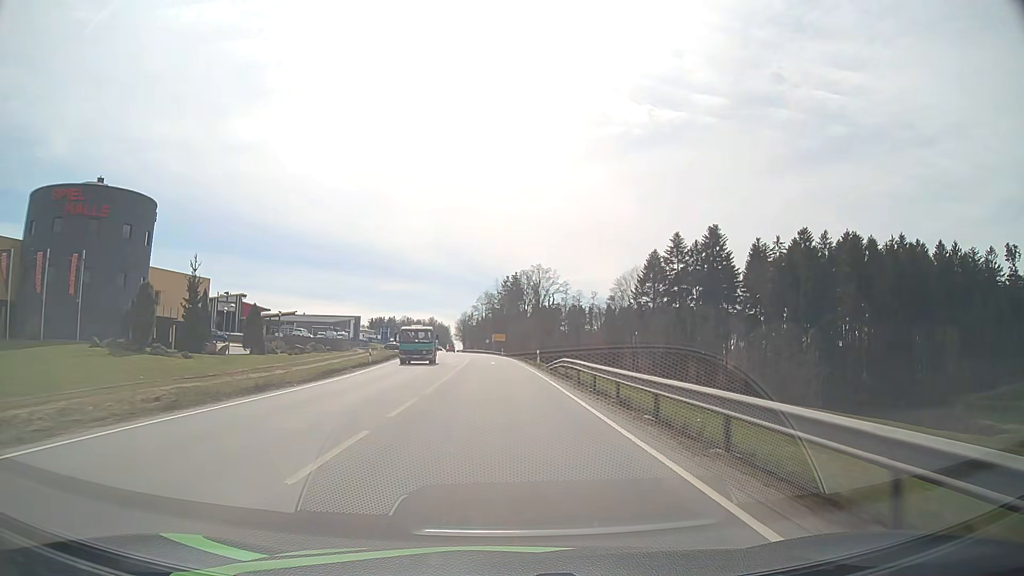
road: primary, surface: asphalt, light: Day
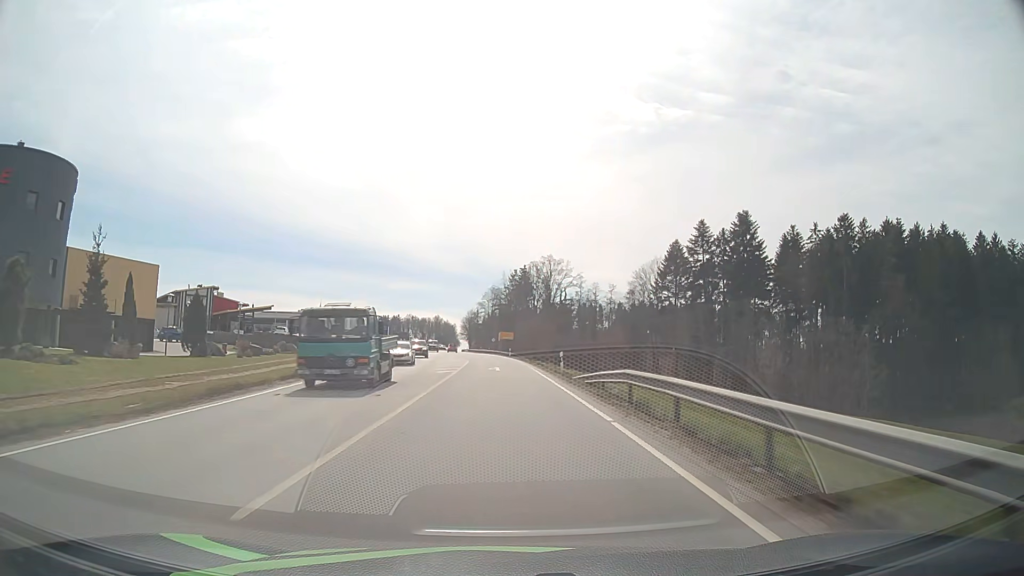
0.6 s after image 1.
(-0.1, +13.5) m; -1°
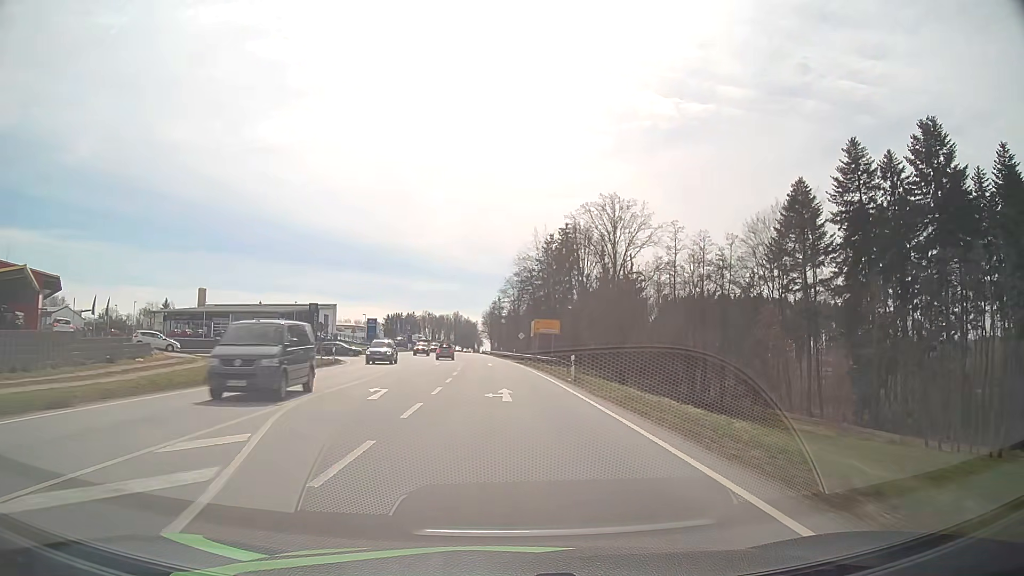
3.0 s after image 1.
(-1.0, +53.5) m; -2°
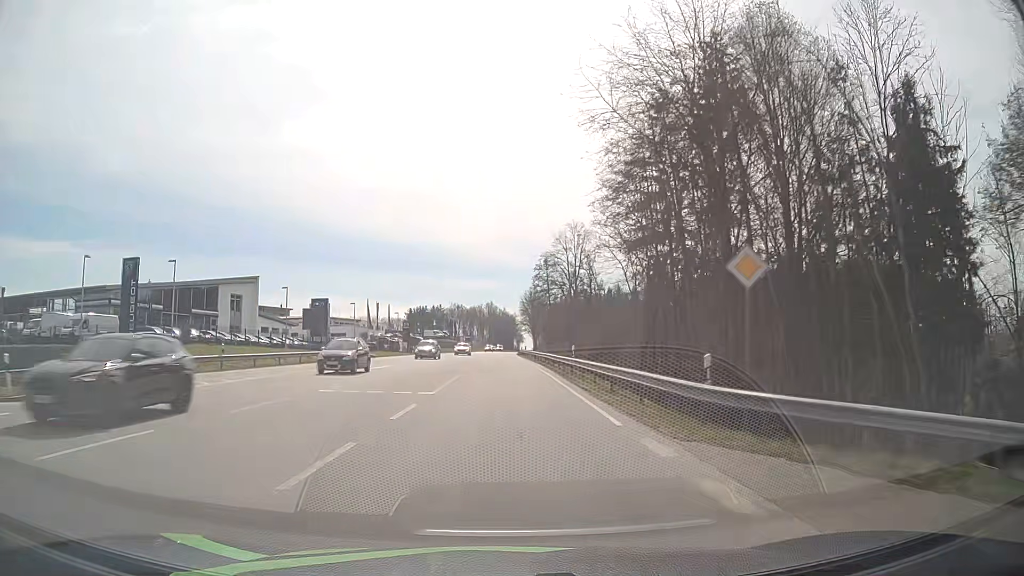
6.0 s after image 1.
(-2.0, +66.0) m; -4°
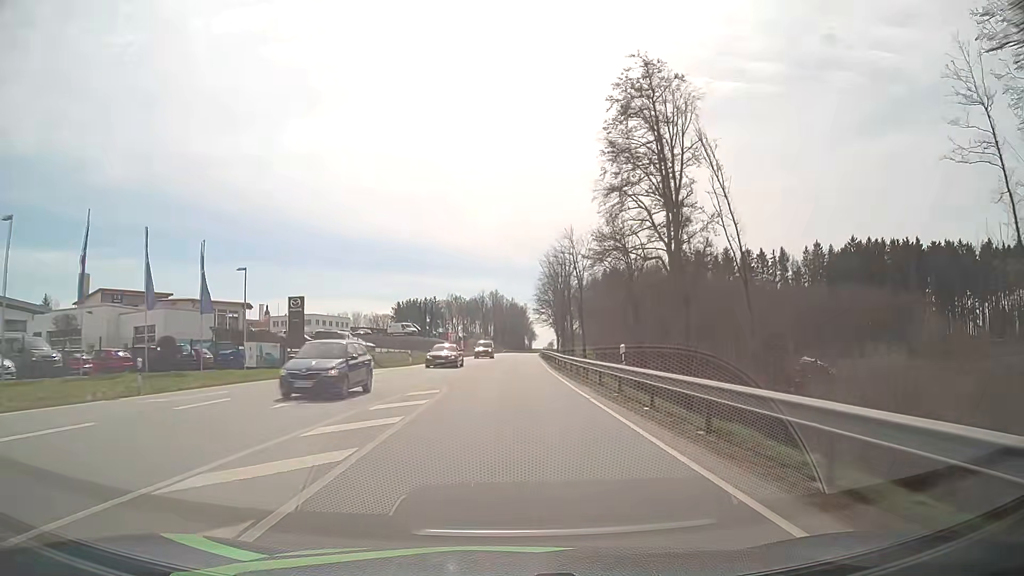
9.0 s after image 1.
(-0.6, +65.9) m; -1°
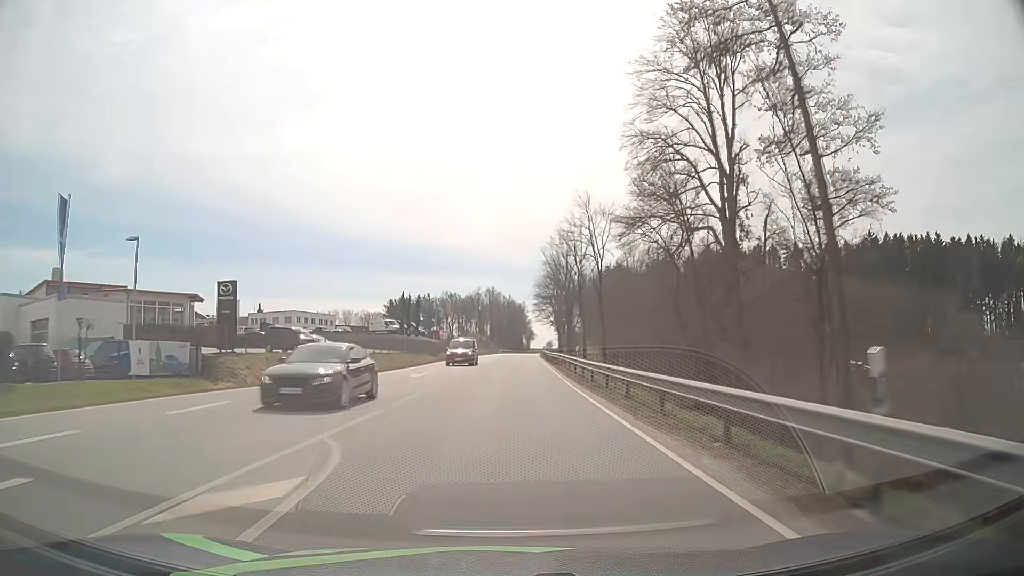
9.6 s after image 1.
(0.0, +13.2) m; 0°
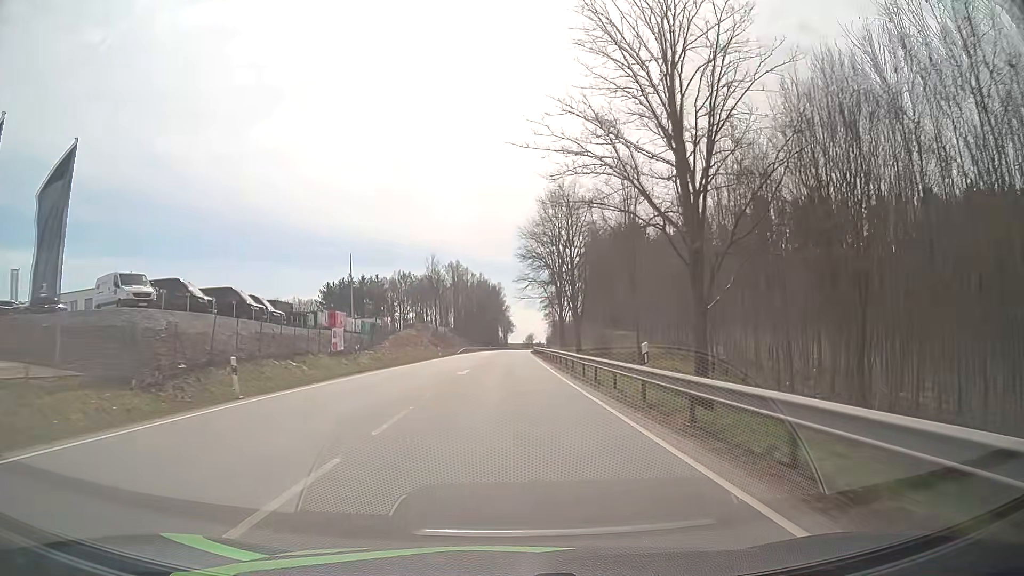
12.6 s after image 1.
(+1.2, +66.8) m; +2°
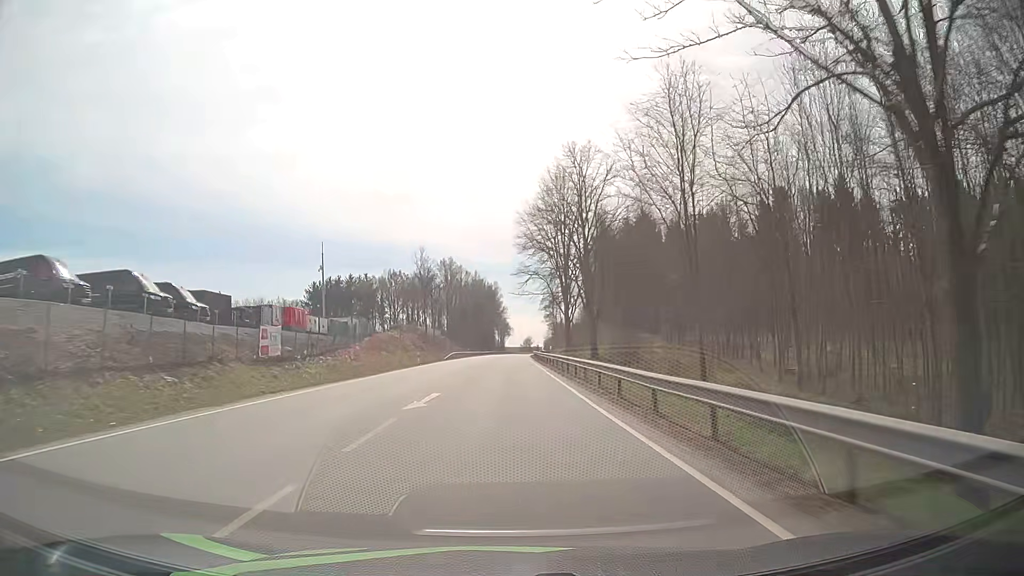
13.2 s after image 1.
(0.0, +13.6) m; 0°
(0, +10) (0, +20) (0, +30) (0, +40) (0, +50) (0, +60) (0, +70) (+1, +80) (+1, +90) (+1, +100) m
